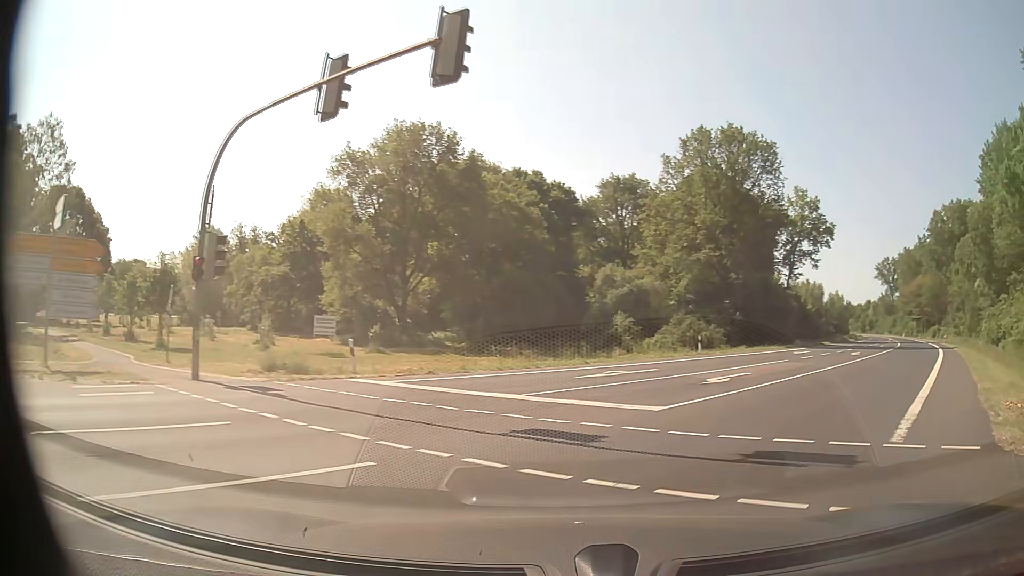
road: secondary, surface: asphalt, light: Day
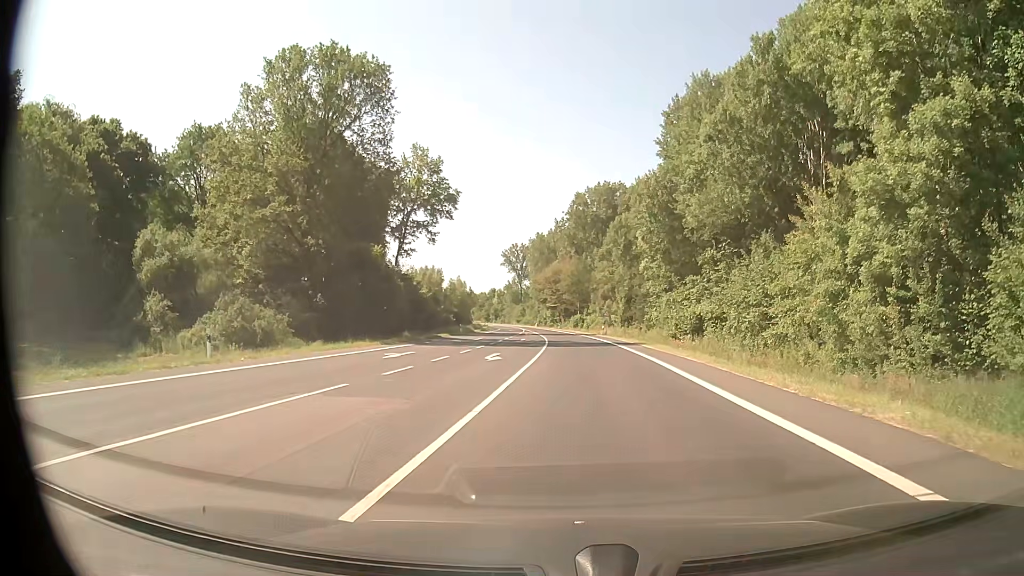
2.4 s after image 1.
(+6.6, +16.9) m; +34°
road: primary
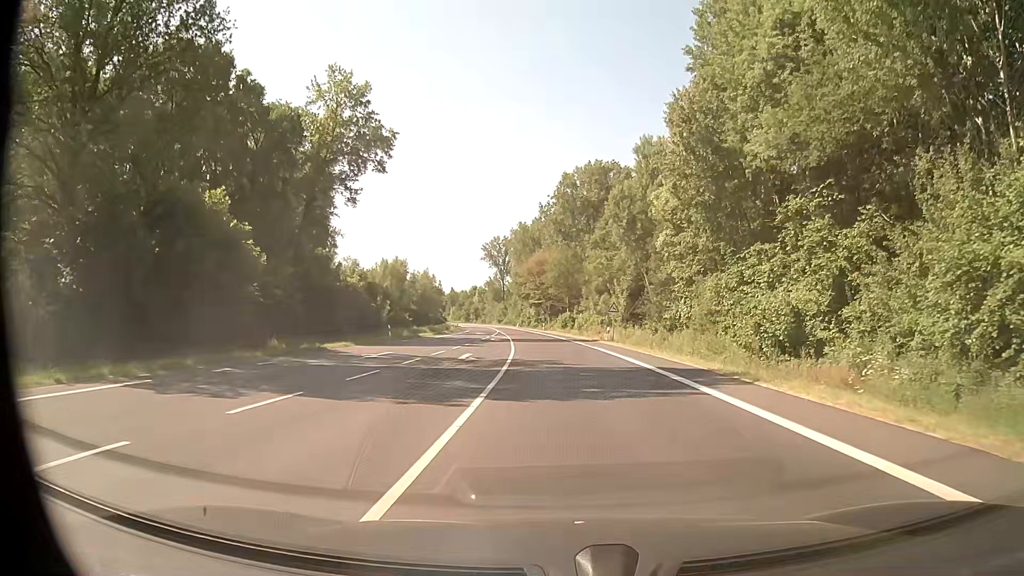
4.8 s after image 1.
(+0.4, +25.9) m; +1°
(0, +10) (0, +20) (0, +30) (-1, +40) (-2, +50) (-2, +60) (-3, +70) (-4, +80) (-5, +90) (-7, +100) m
